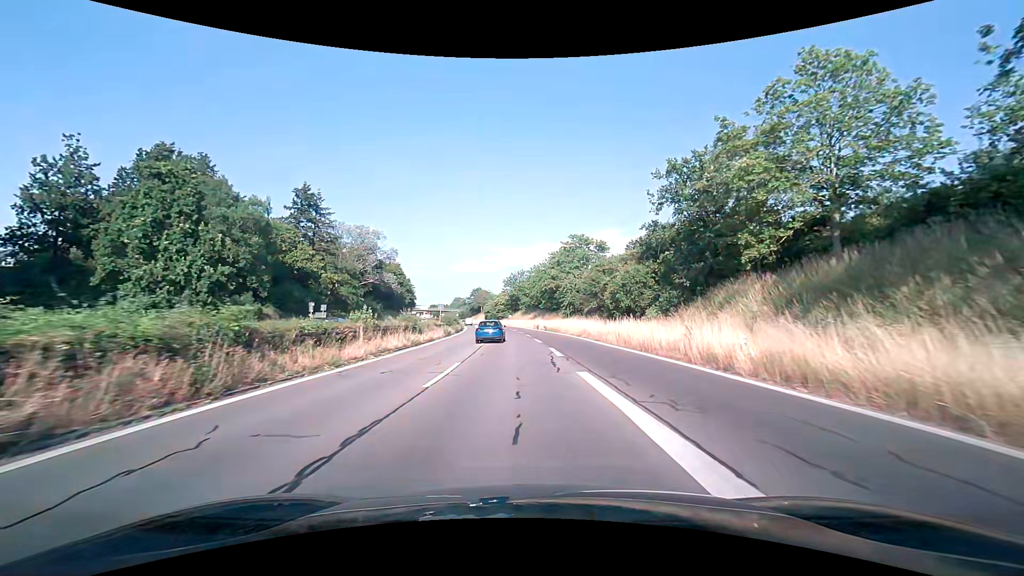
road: trunk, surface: asphalt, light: Day
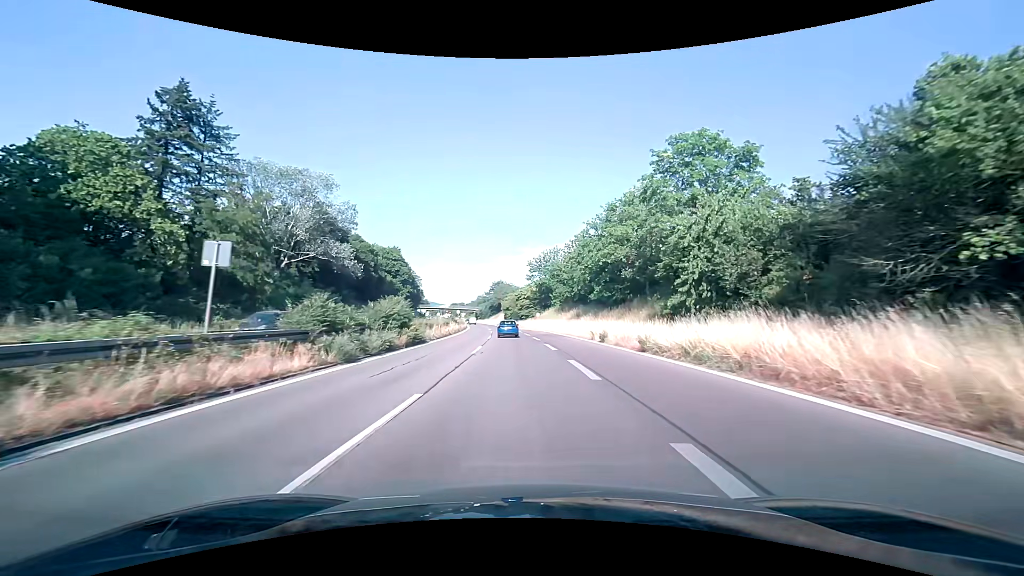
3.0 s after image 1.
(-1.2, +43.6) m; -3°
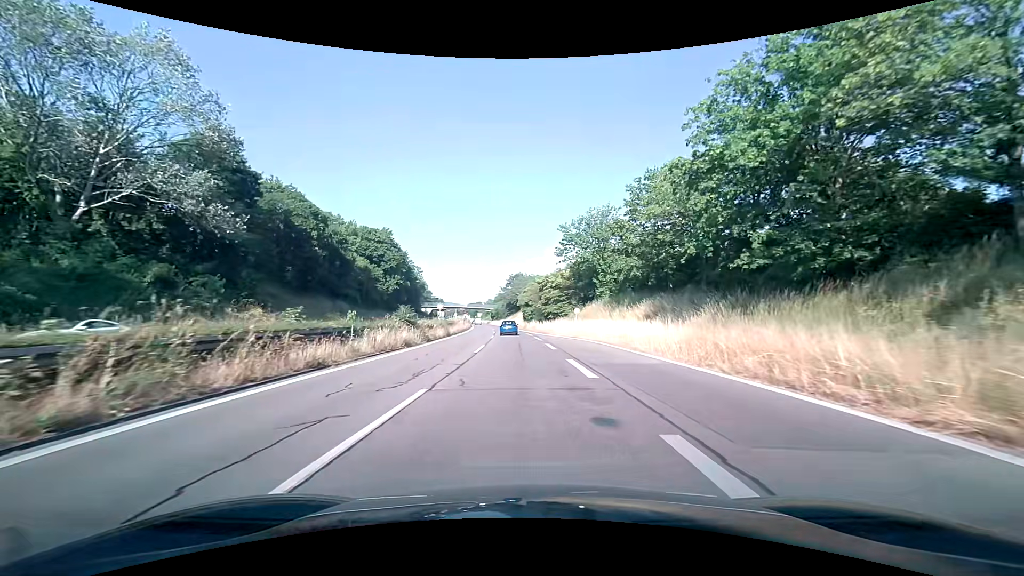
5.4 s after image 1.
(-0.6, +35.5) m; -2°
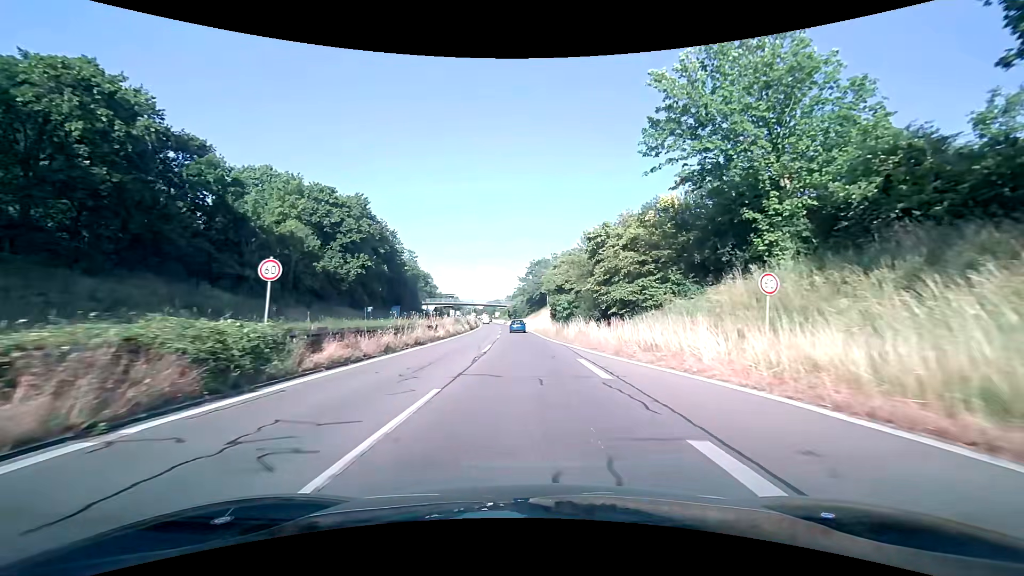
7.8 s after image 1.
(-0.9, +36.2) m; -3°
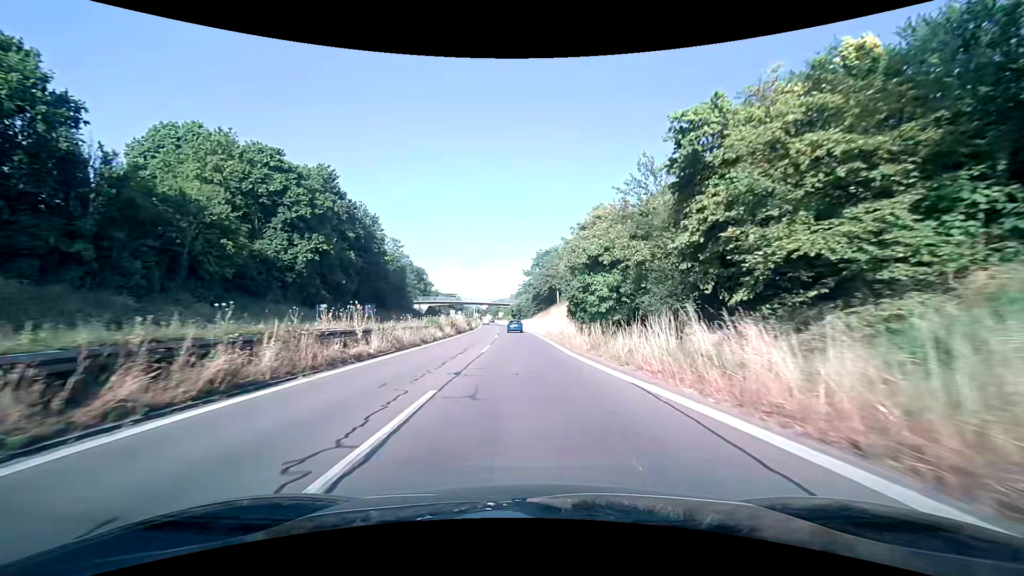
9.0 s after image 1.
(0.0, +18.3) m; 0°
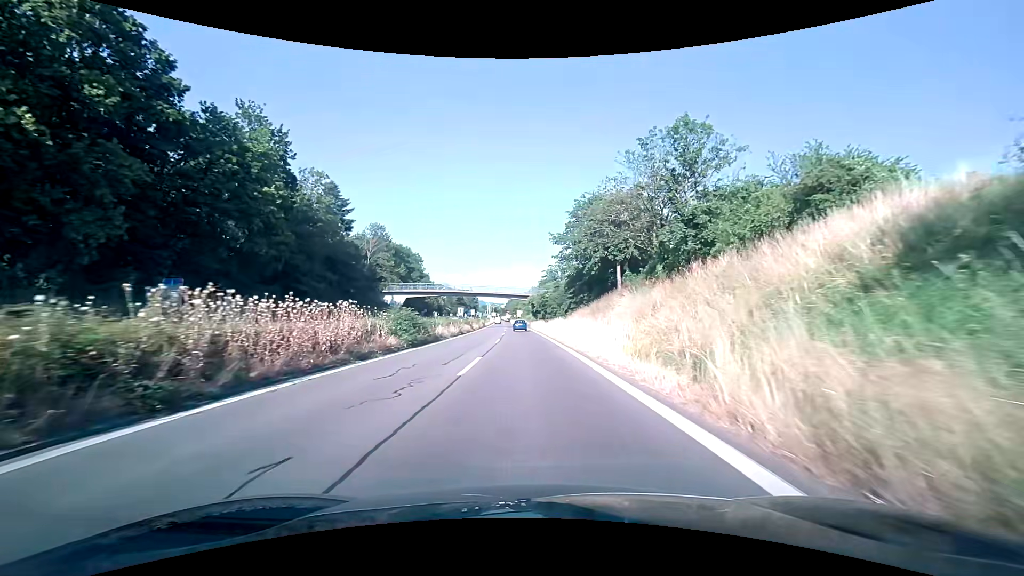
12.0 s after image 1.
(-1.1, +45.3) m; -3°
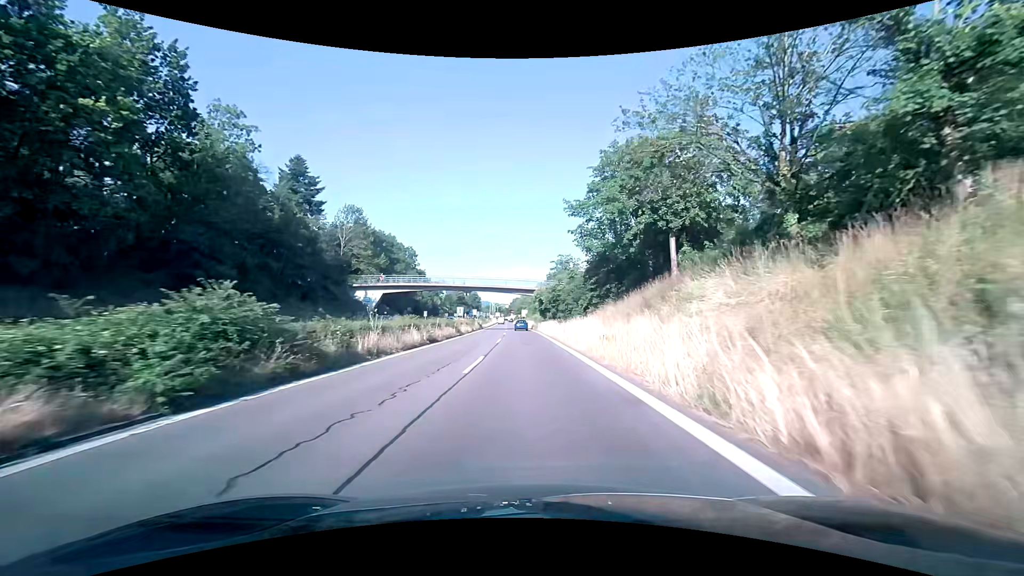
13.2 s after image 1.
(0.0, +17.2) m; 0°
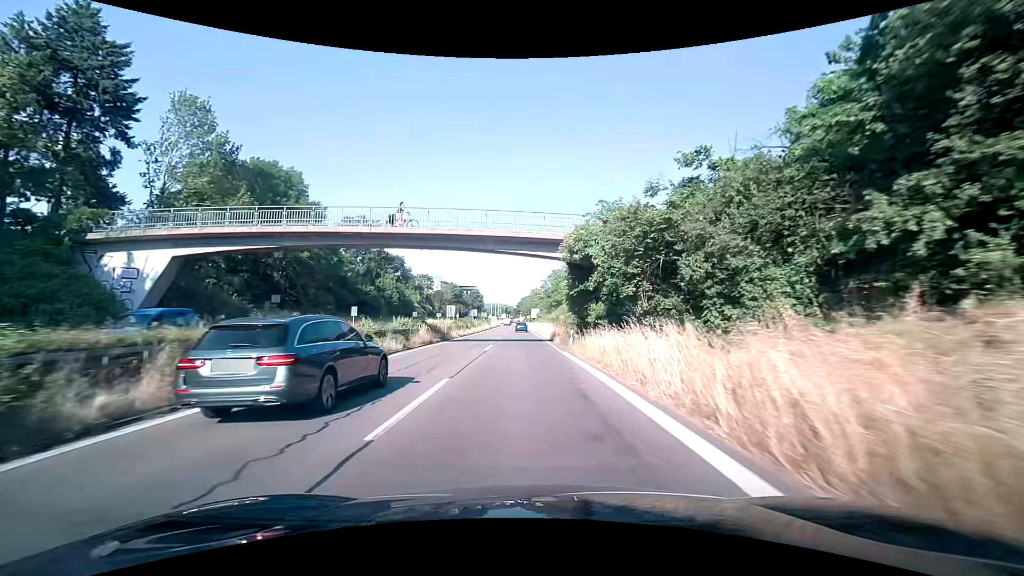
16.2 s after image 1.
(-0.2, +43.2) m; -2°
(0, +10) (0, +20) (0, +30) (0, +40) (0, +50) (0, +60) (-1, +70) (-1, +80) (-1, +90) (-1, +100) m
